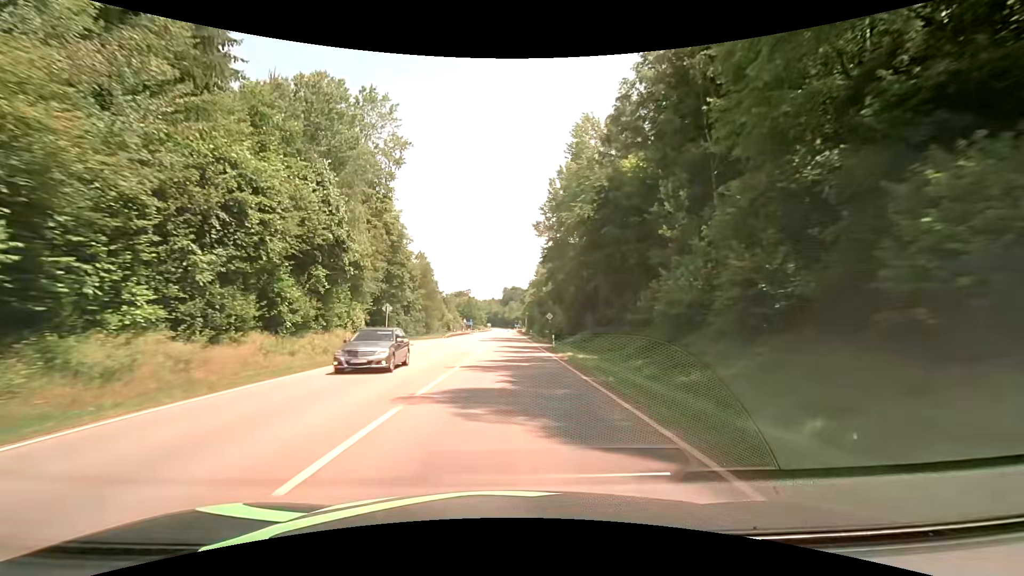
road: secondary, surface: asphalt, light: Day
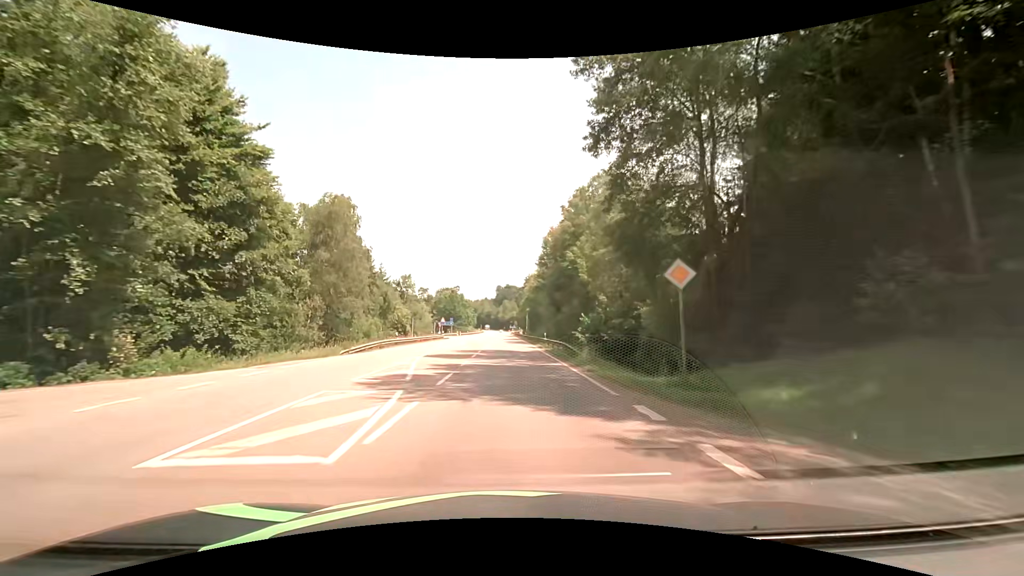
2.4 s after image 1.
(+0.1, +42.9) m; 0°
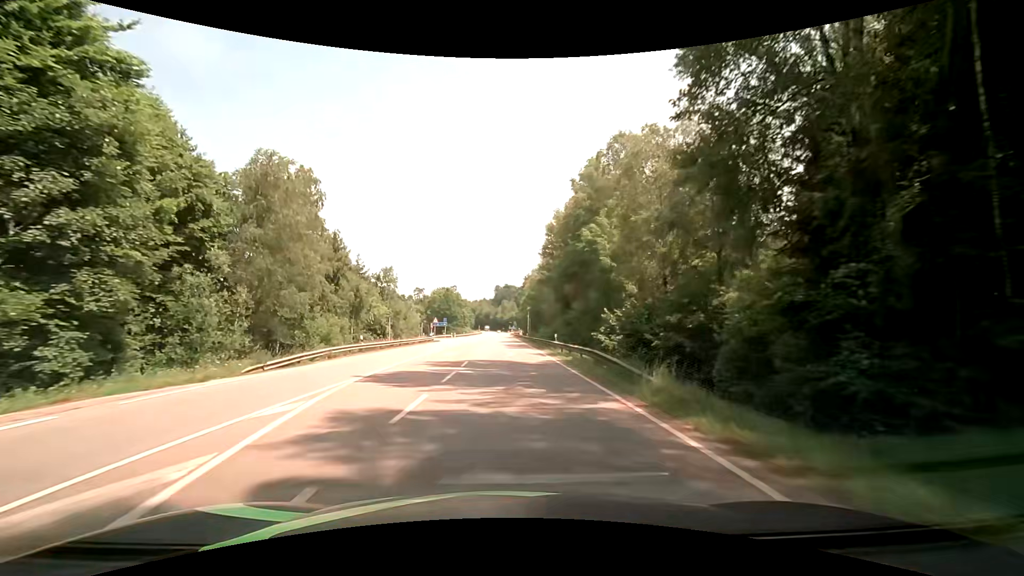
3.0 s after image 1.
(+0.1, +10.7) m; +1°
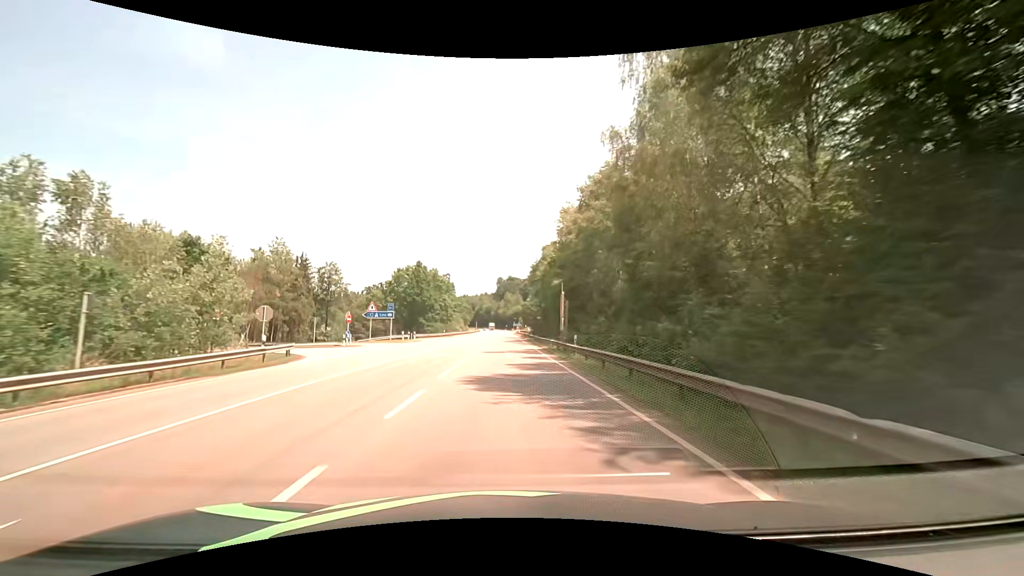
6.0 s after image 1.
(-0.6, +53.7) m; -1°
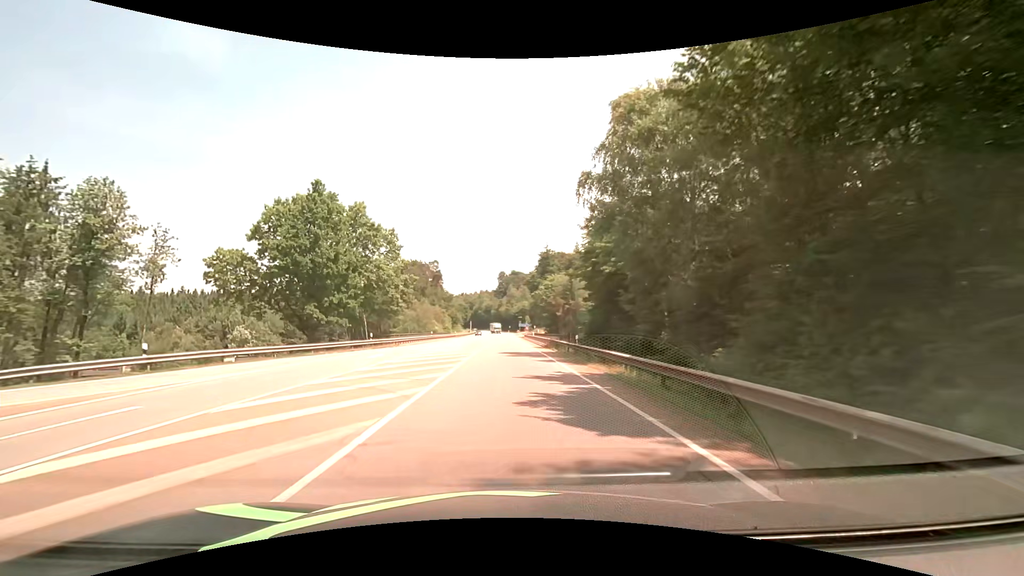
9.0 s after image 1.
(0.0, +53.8) m; 0°
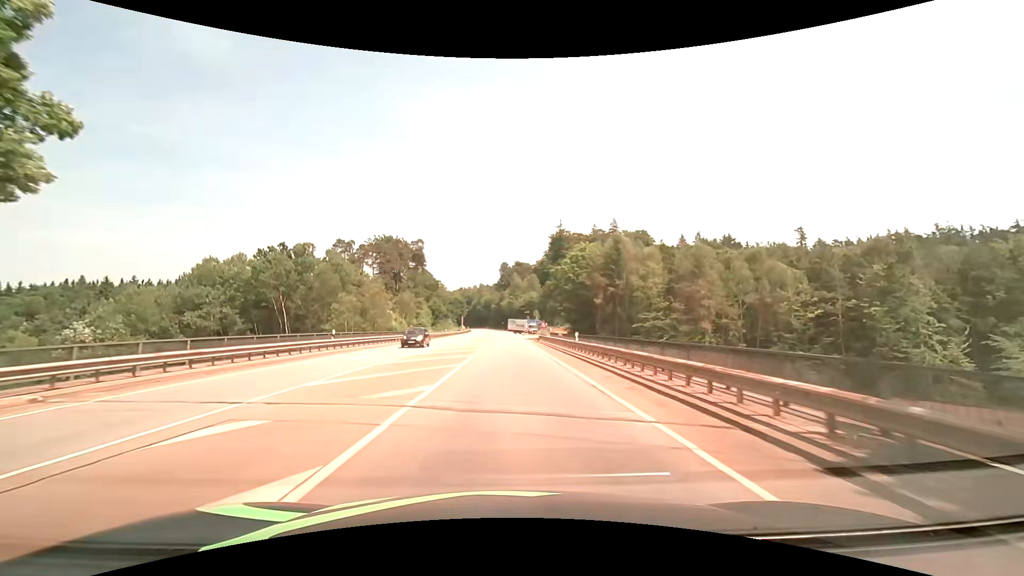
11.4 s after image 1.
(-0.2, +43.0) m; 0°
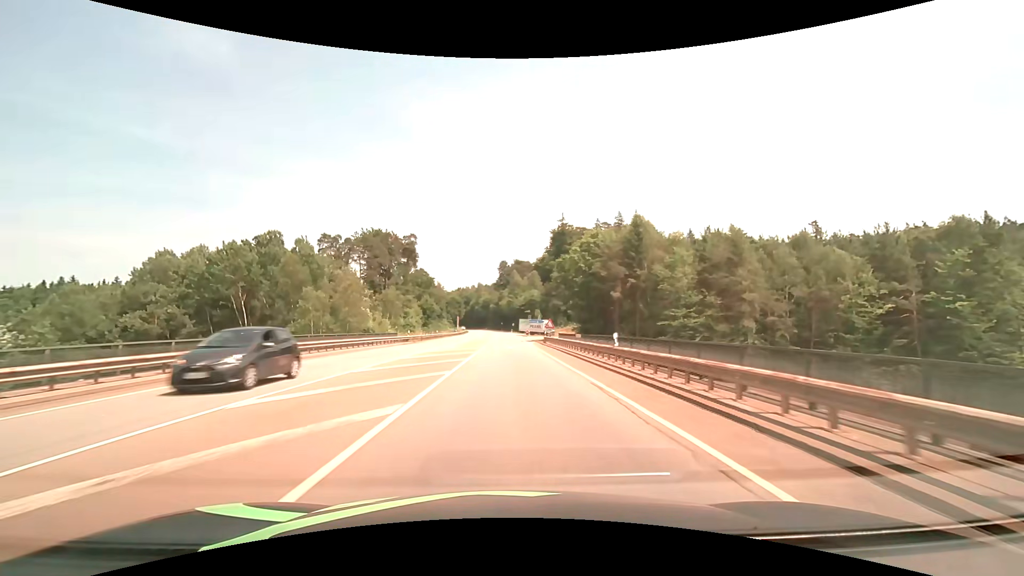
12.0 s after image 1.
(0.0, +10.8) m; 0°
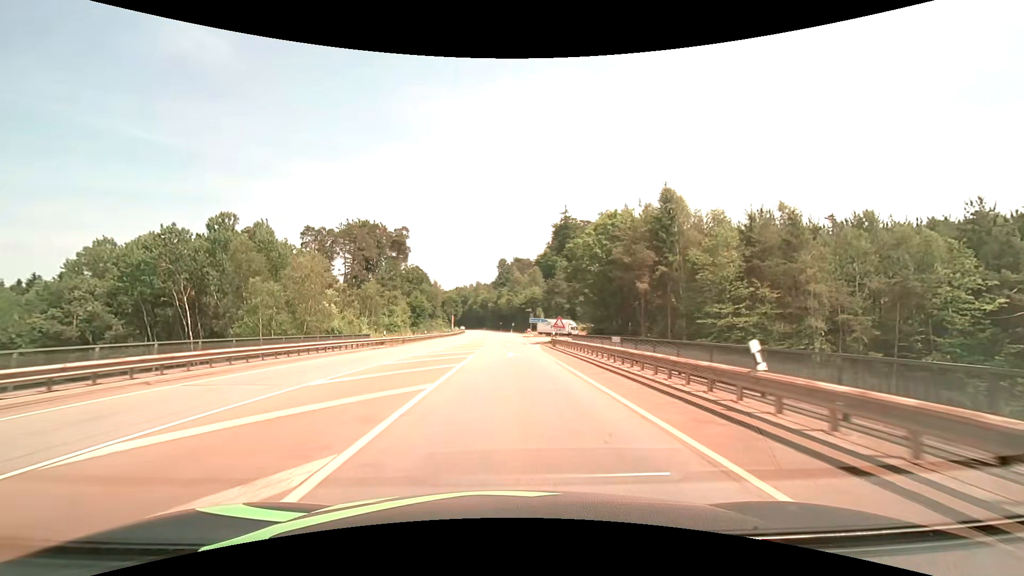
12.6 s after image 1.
(0.0, +10.7) m; 0°
(0, +10) (0, +20) (0, +30) (0, +40) (0, +50) (0, +60) (0, +70) (0, +80) (0, +90) (-1, +100) m
